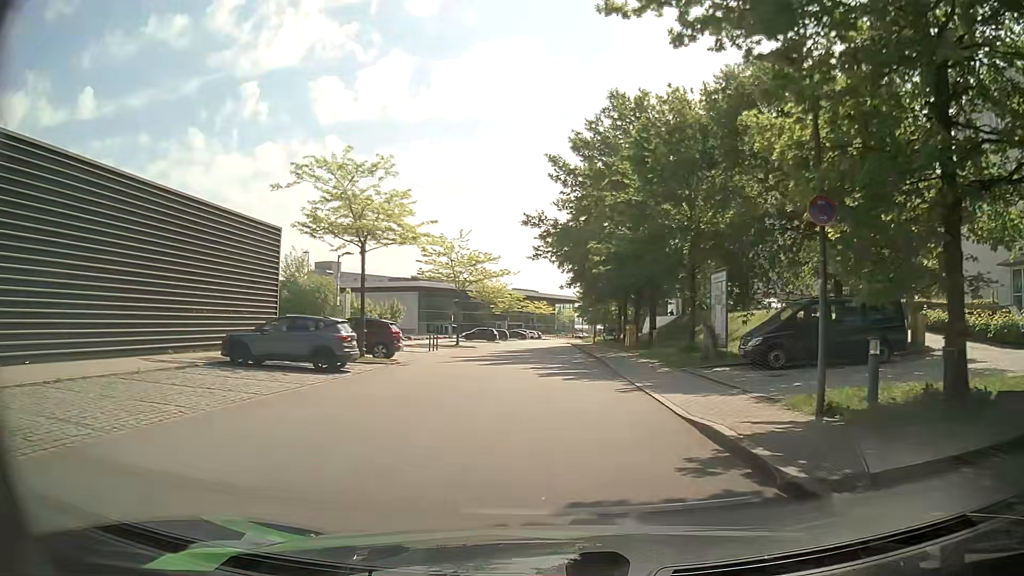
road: residential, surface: asphalt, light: Day
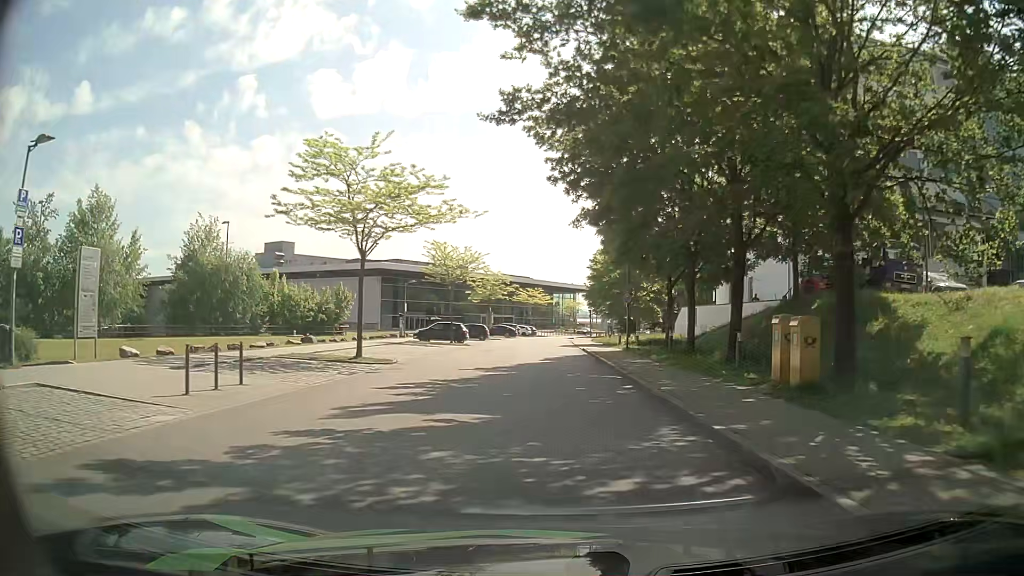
(+0.2, +25.2) m; 0°
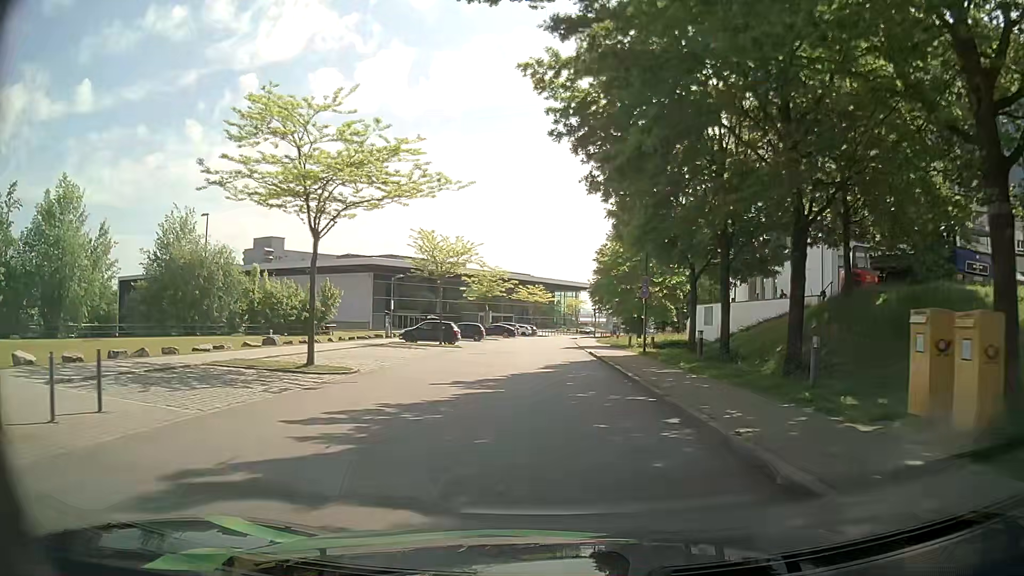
(+0.1, +5.2) m; 0°
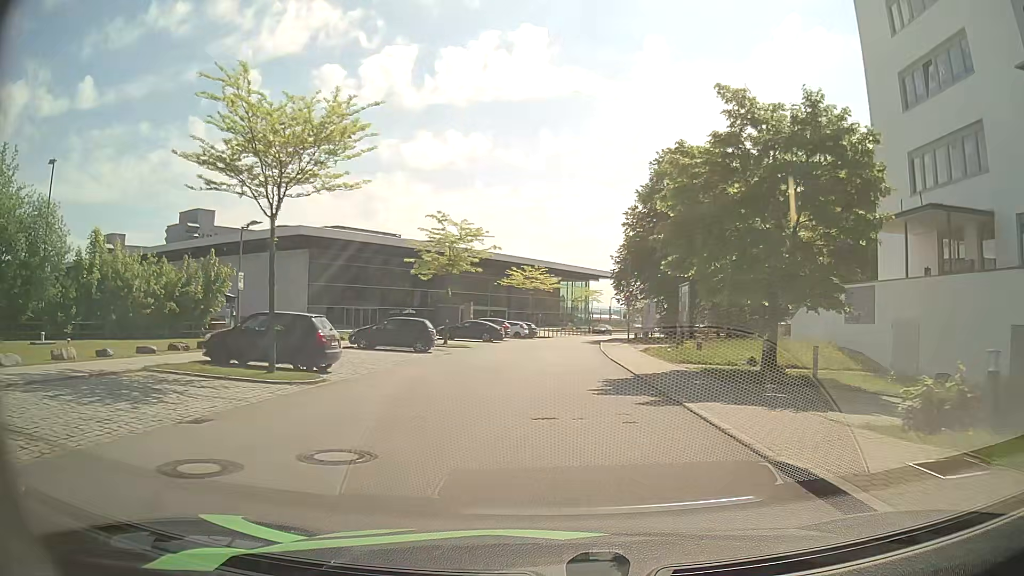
(0.0, +26.2) m; 0°
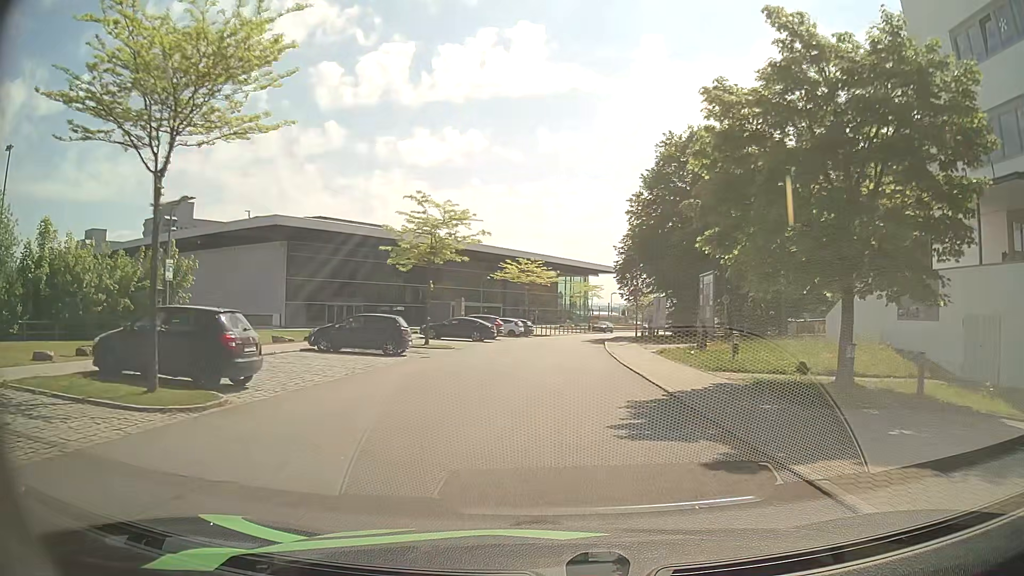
(+0.1, +5.1) m; +2°
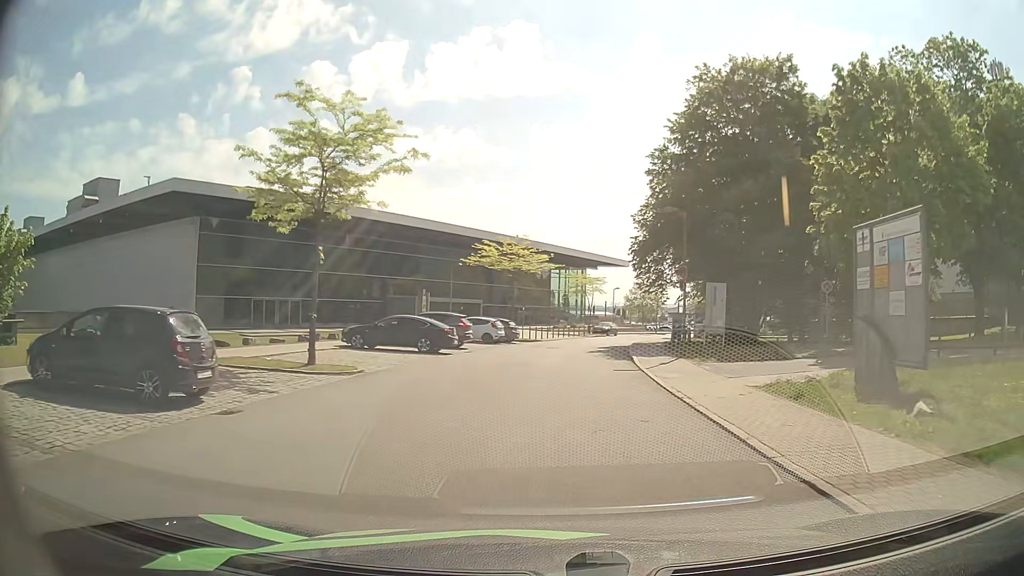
(-0.3, +15.2) m; -1°
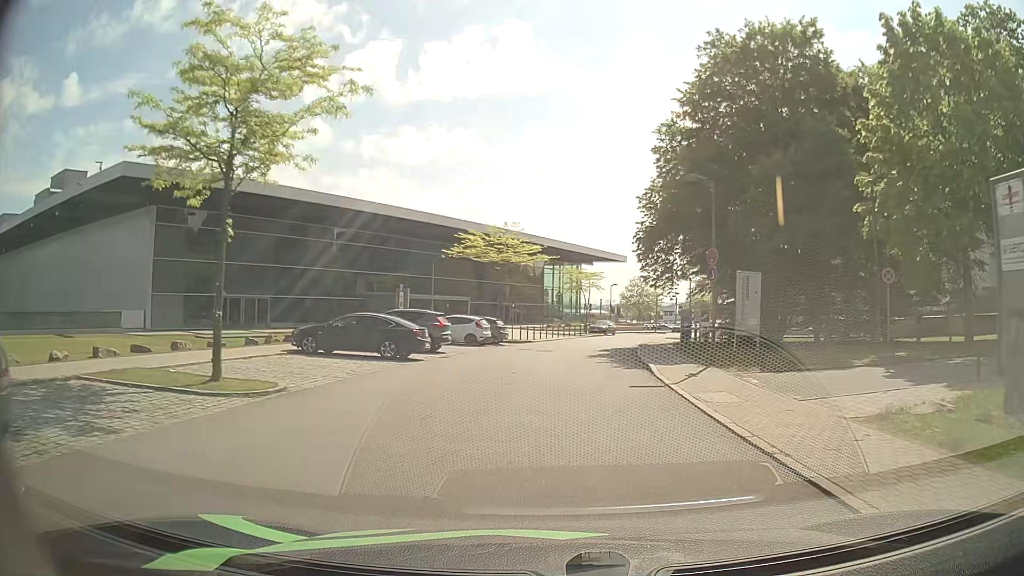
(+0.1, +5.0) m; +1°
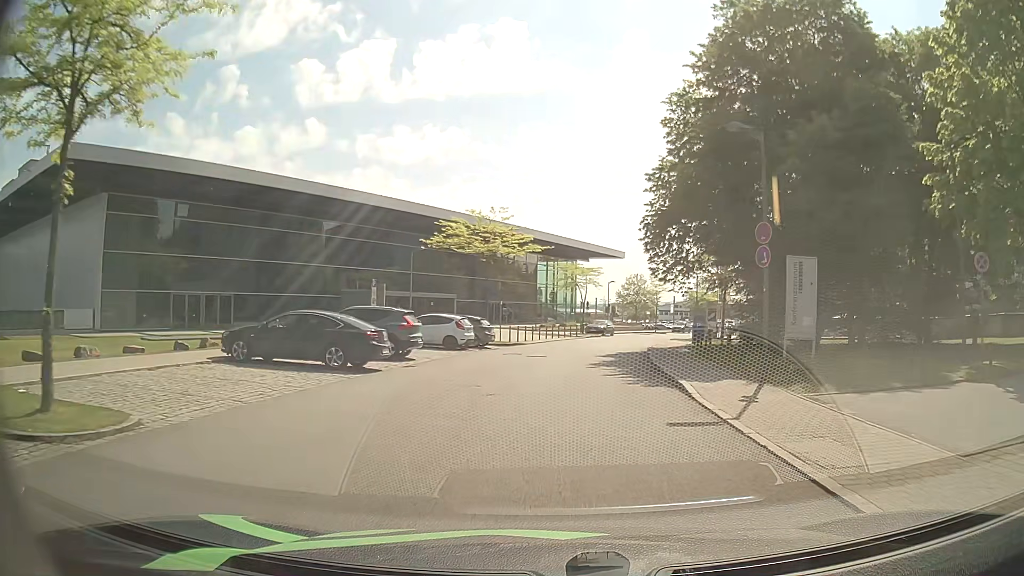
(0.0, +4.9) m; 0°
(0, +10) (+1, +20) (+3, +30) (+5, +40) (+7, +49) (+11, +59) (+14, +68) (+19, +77) (+24, +86) (+29, +94) m
